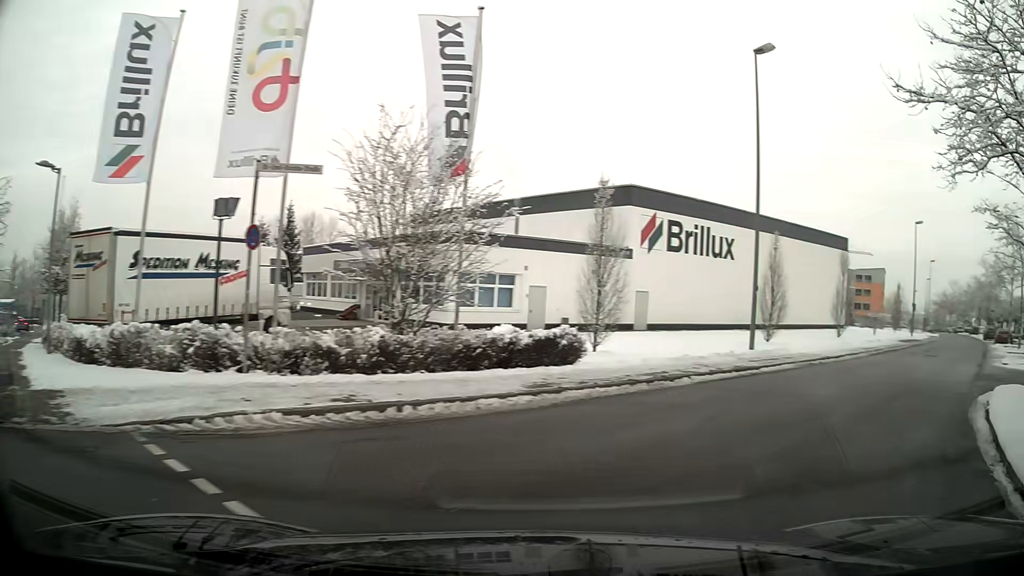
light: Day
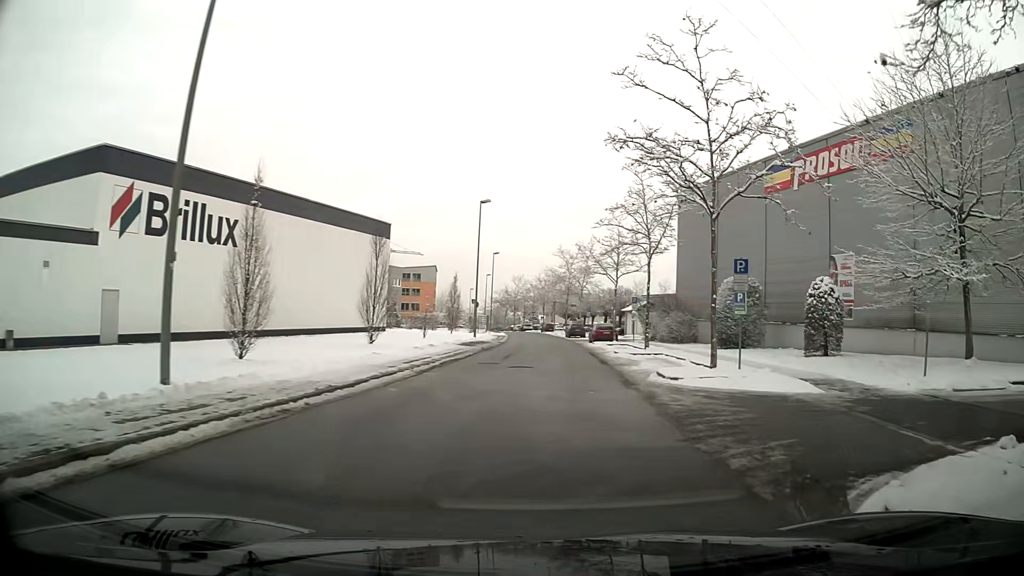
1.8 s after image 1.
(+4.1, +10.9) m; +33°
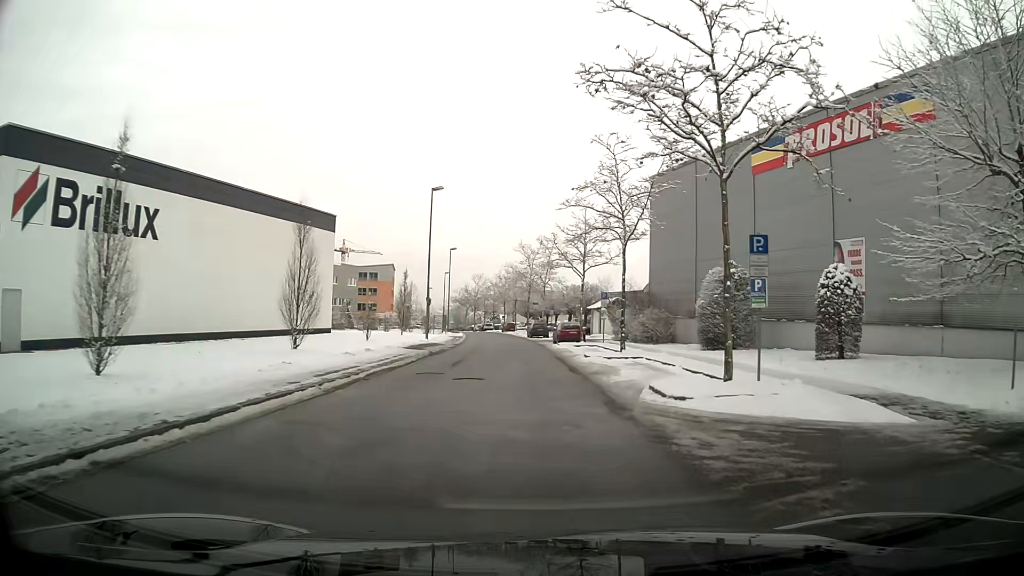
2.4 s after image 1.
(0.0, +4.9) m; +1°
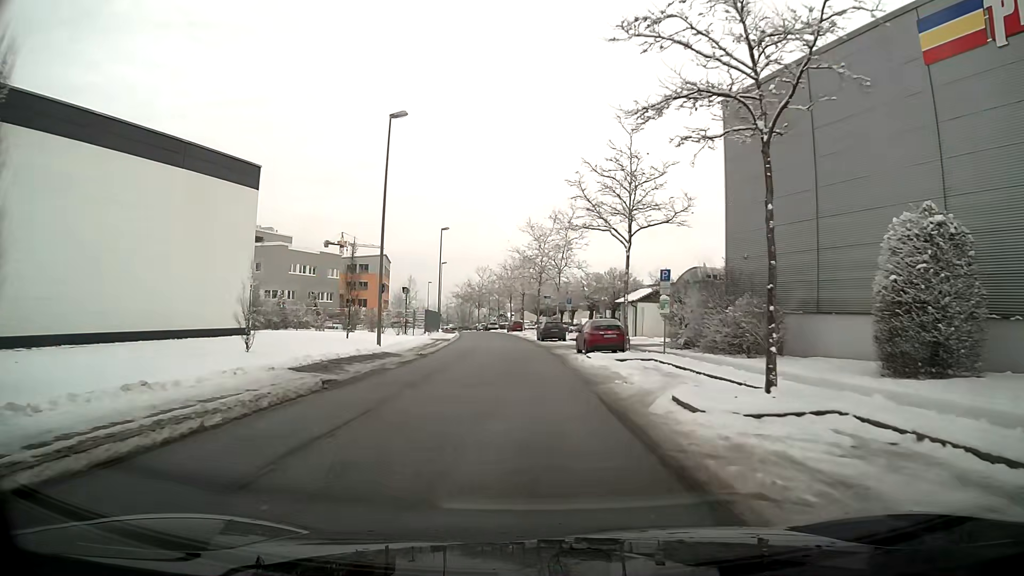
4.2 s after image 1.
(0.0, +16.5) m; -1°
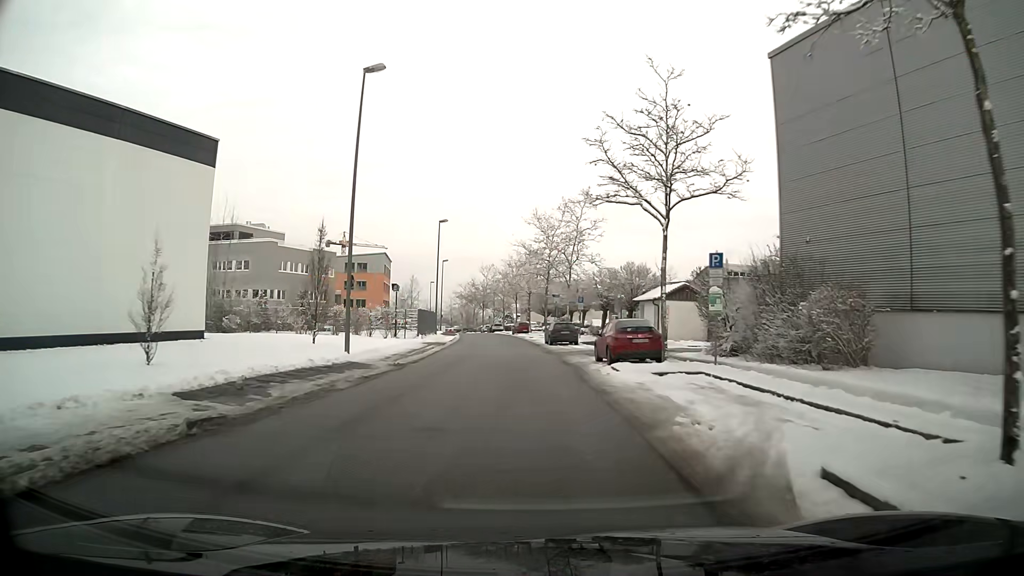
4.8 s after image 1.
(-0.1, +6.0) m; -1°
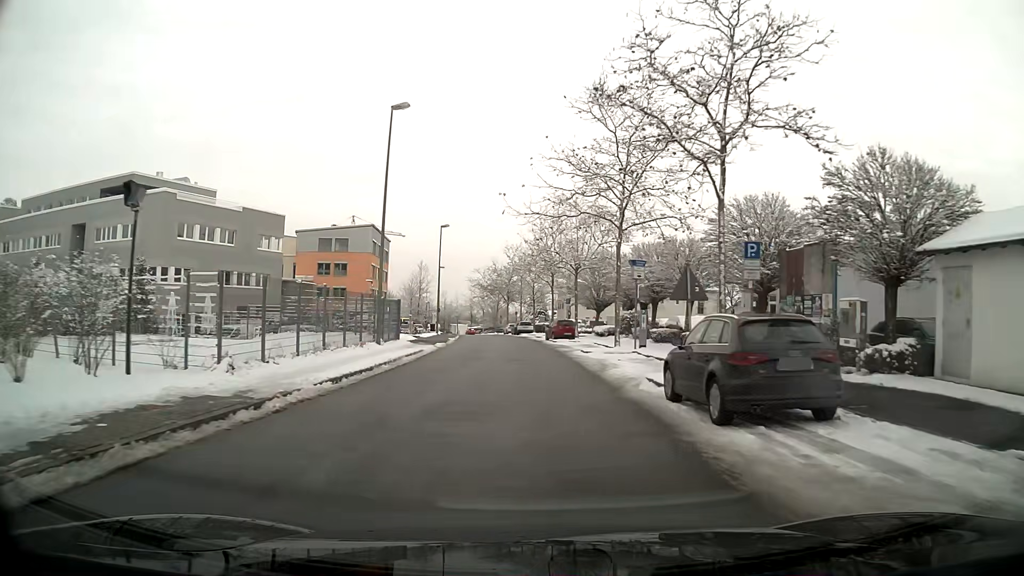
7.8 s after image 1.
(-0.9, +32.4) m; -2°
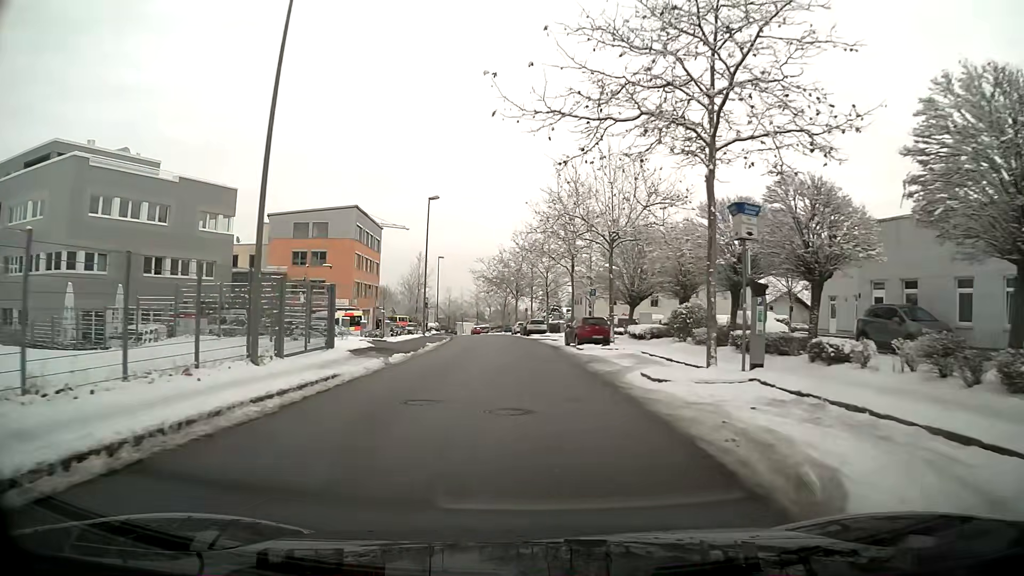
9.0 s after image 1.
(-0.1, +13.6) m; -1°
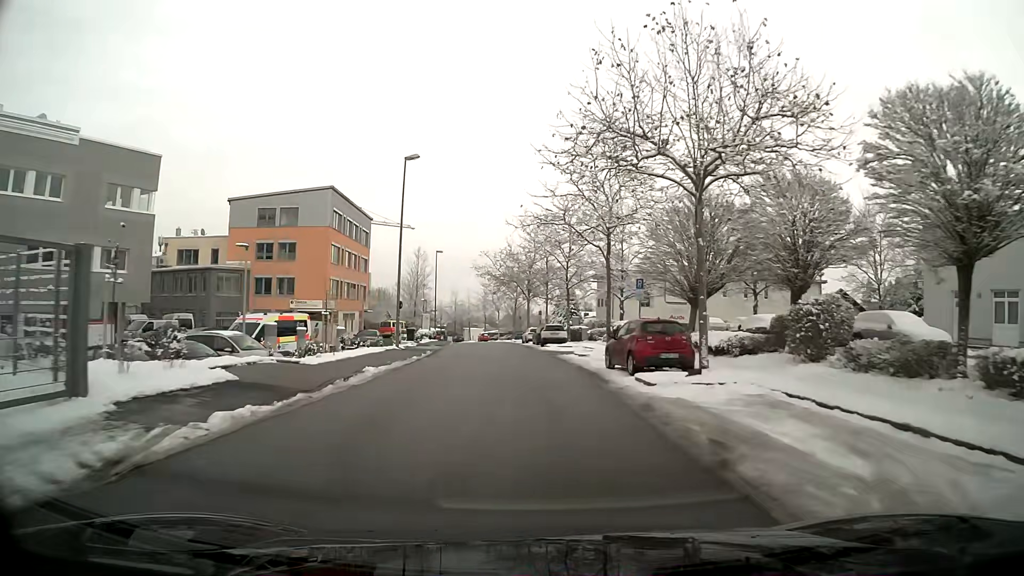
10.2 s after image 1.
(-0.1, +13.8) m; -1°
